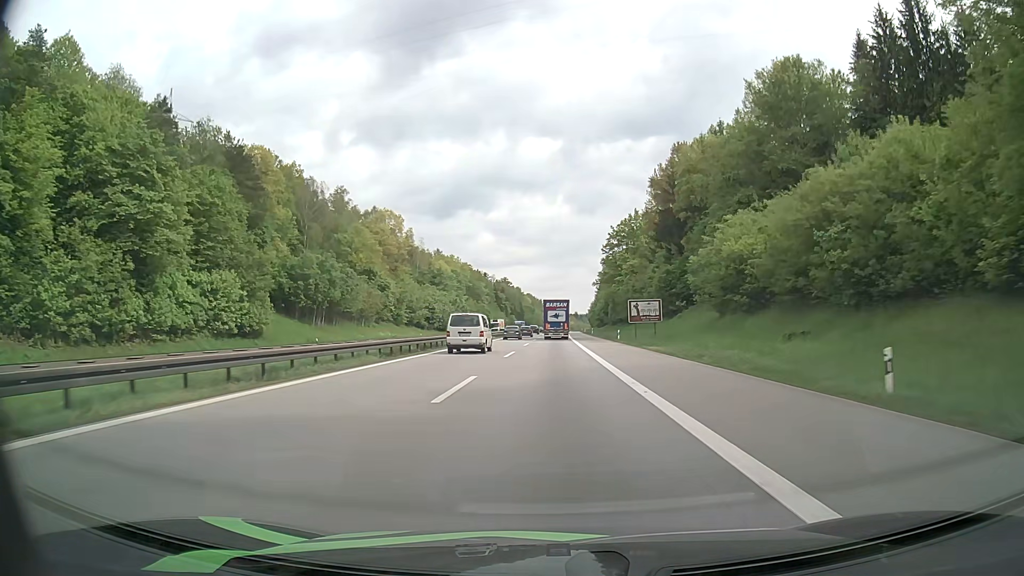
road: motorway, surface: asphalt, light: Day
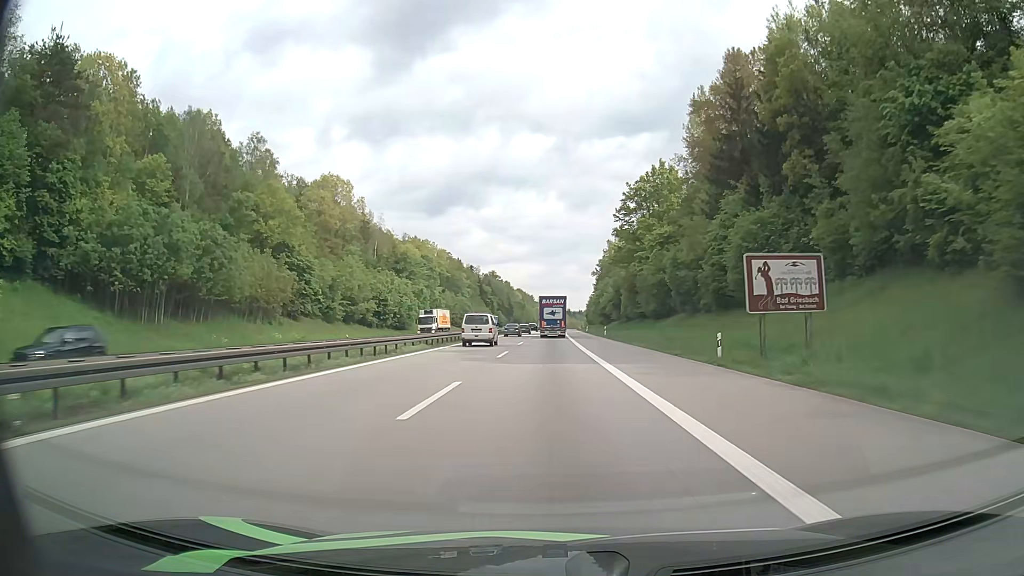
(+0.4, +38.4) m; +1°
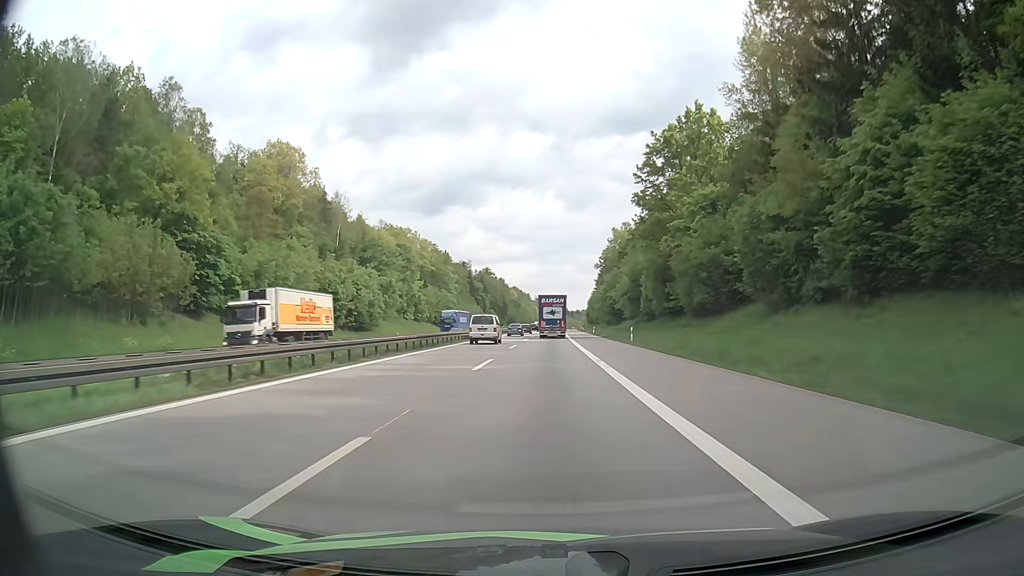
(+0.1, +25.5) m; 0°
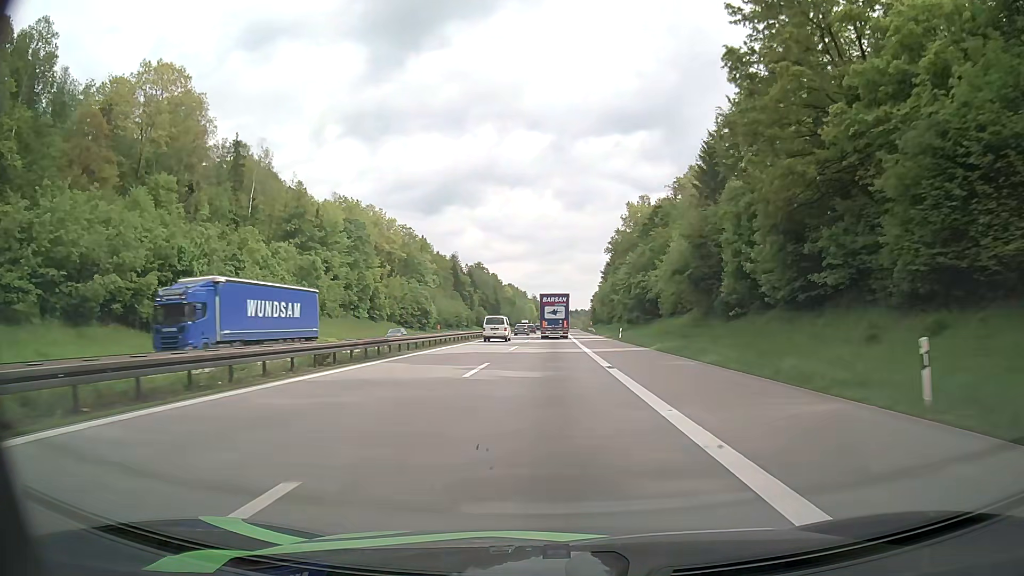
(0.0, +38.2) m; 0°
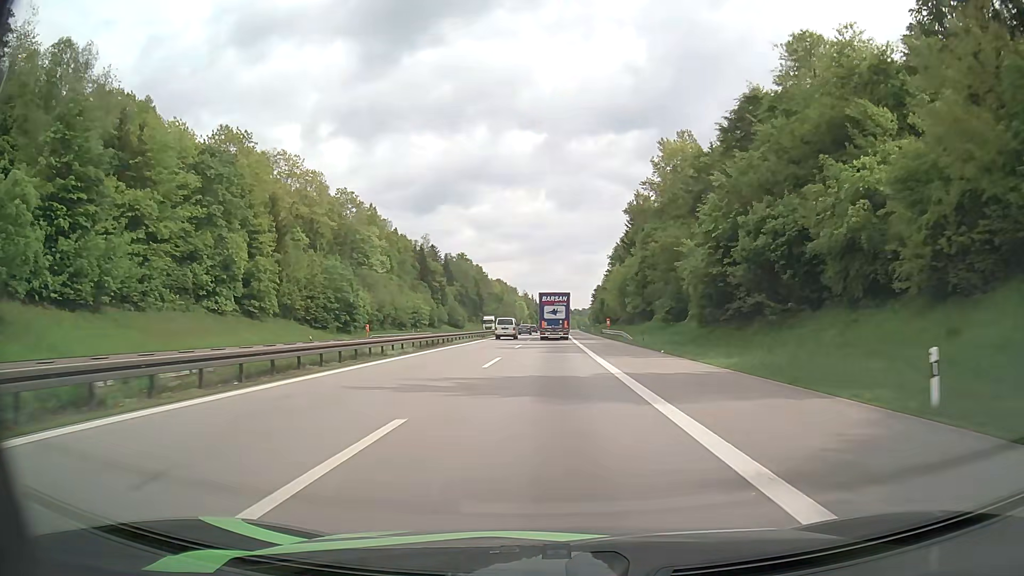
(+0.3, +49.7) m; +1°
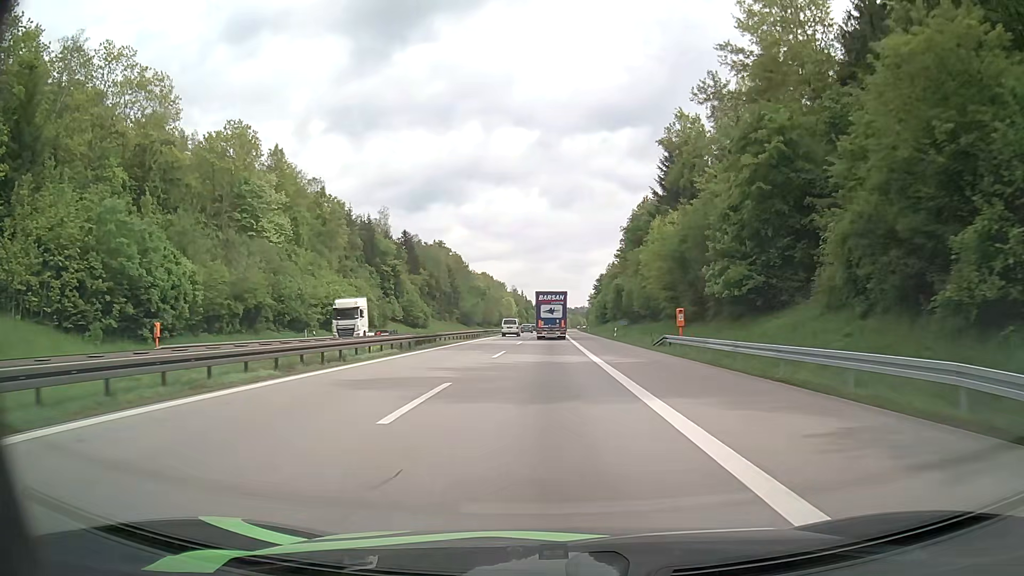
(+0.3, +48.1) m; +1°
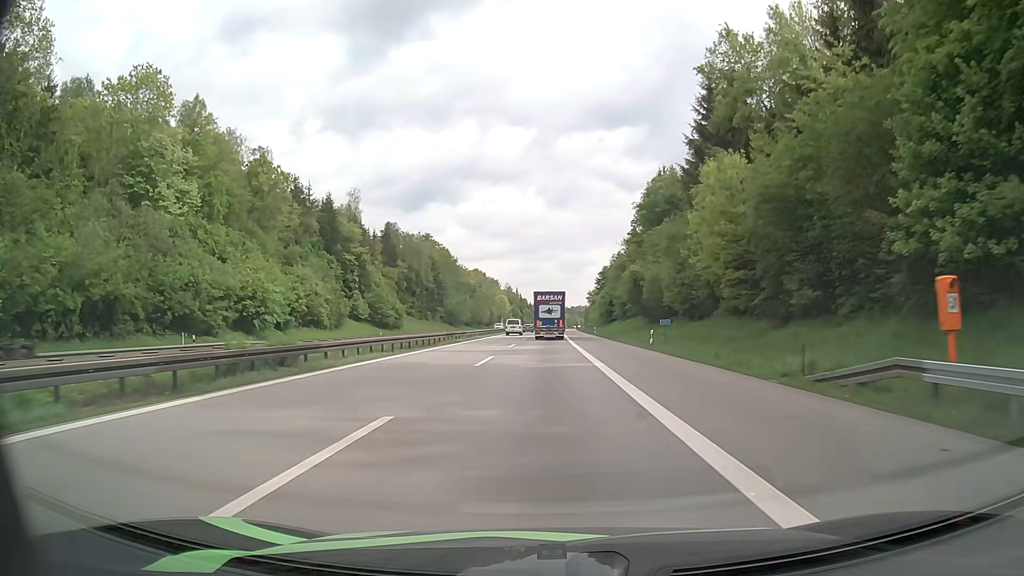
(+0.1, +23.5) m; 0°
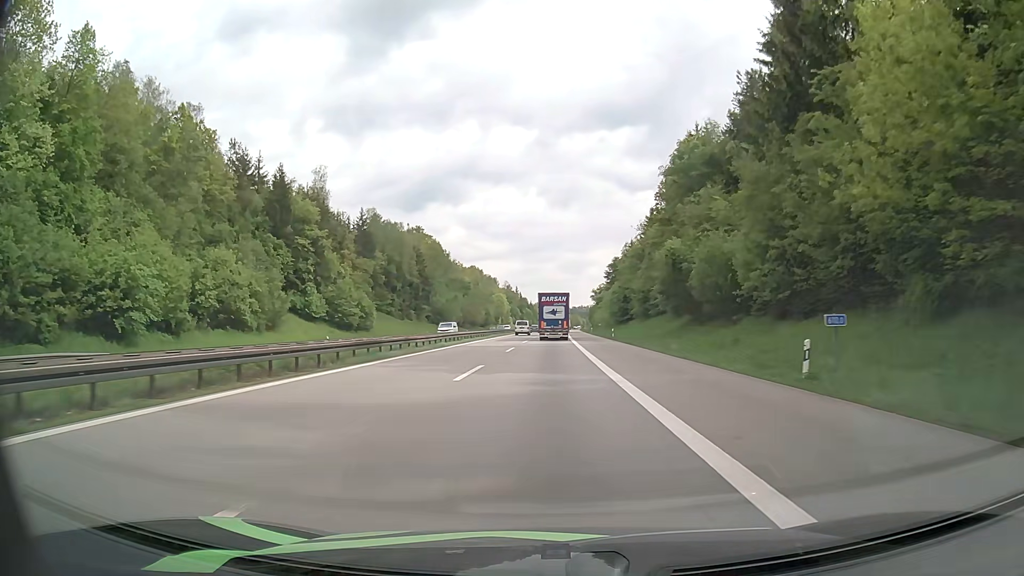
(0.0, +23.1) m; 0°
(0, +10) (0, +20) (0, +30) (0, +40) (0, +50) (0, +60) (0, +70) (+1, +80) (+1, +90) (+1, +100) m
